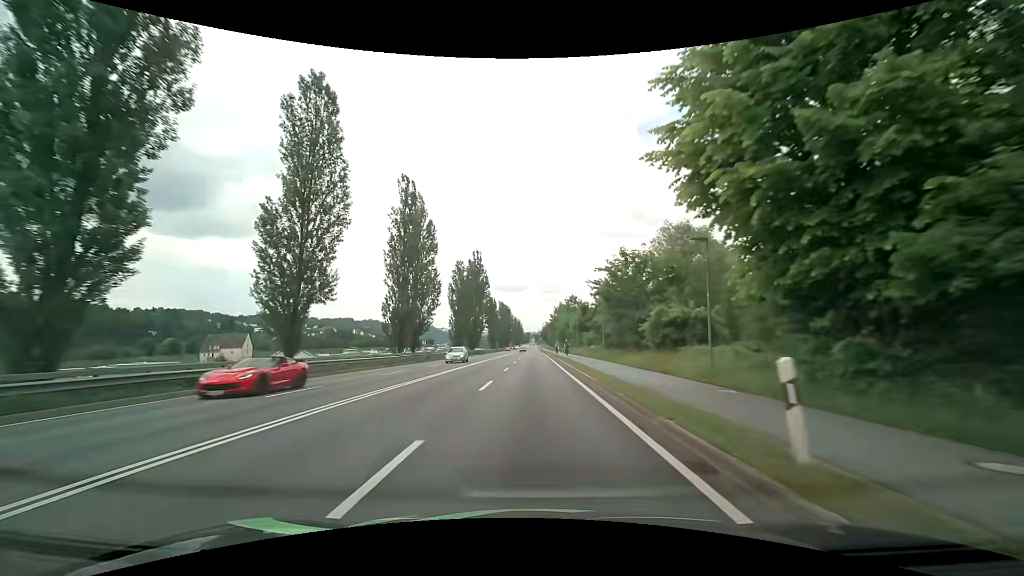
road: primary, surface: asphalt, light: Day
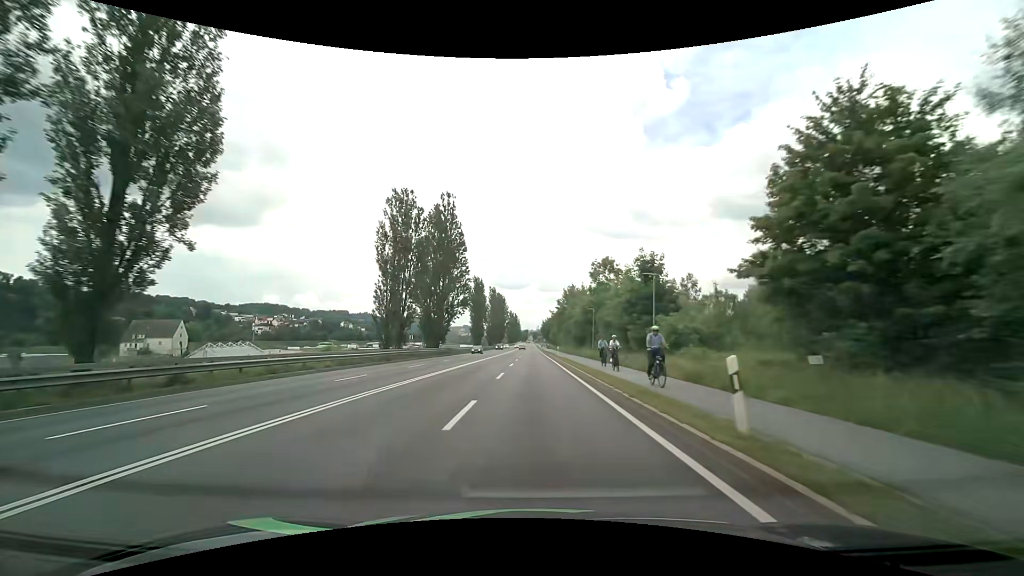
(+0.2, +43.0) m; 0°
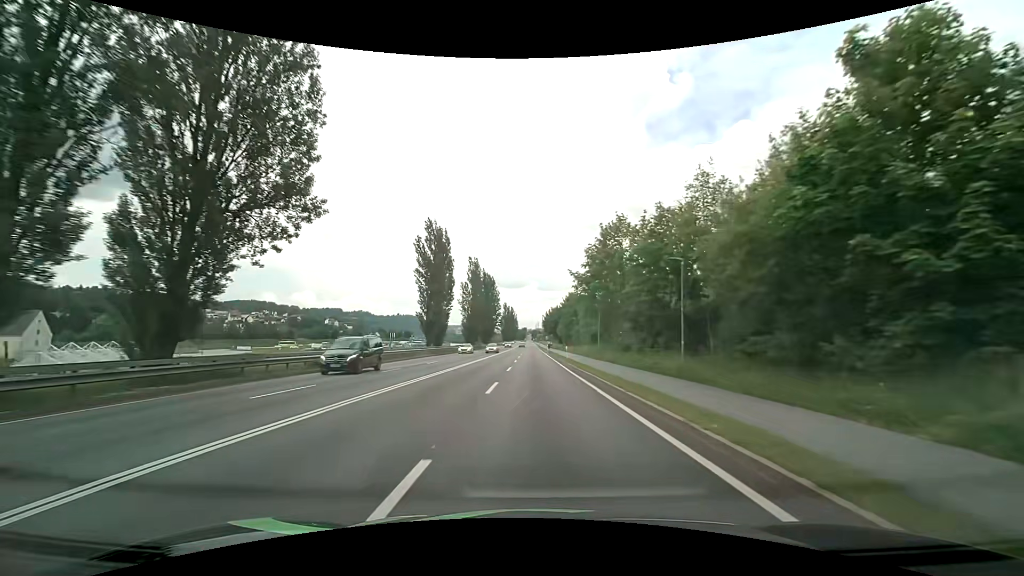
(+0.3, +54.4) m; +1°
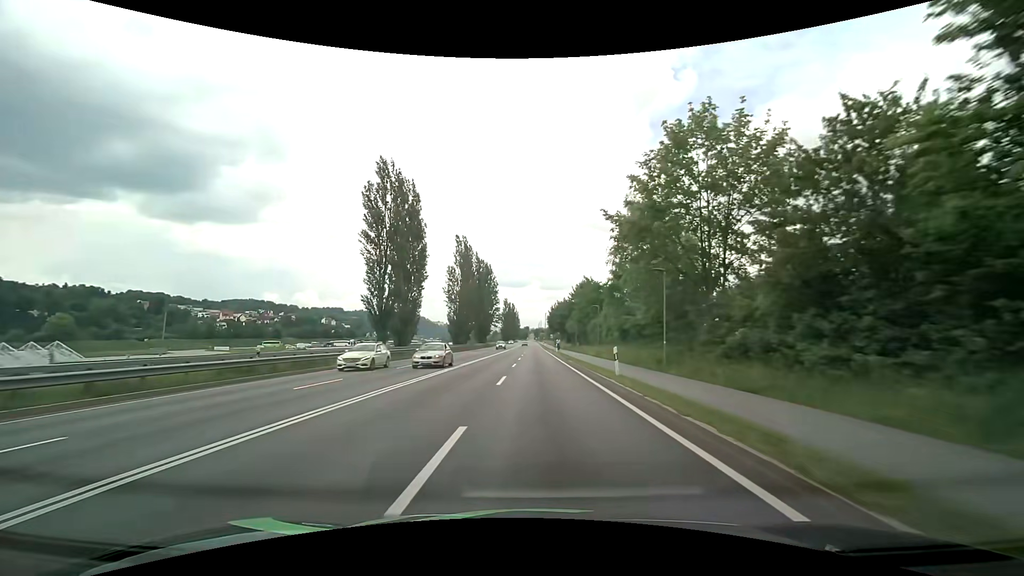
(0.0, +21.9) m; -1°
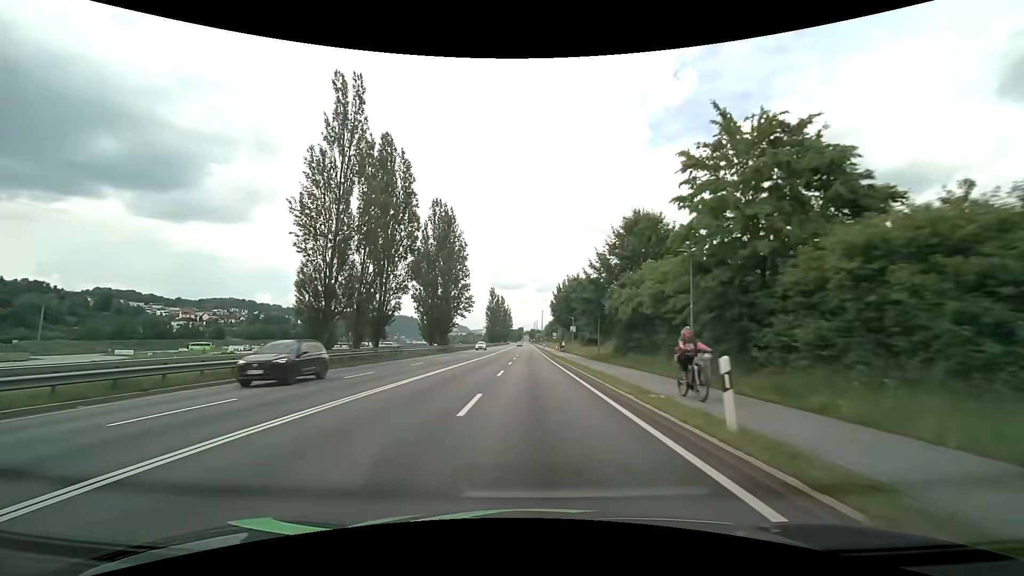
(+0.7, +54.9) m; +1°
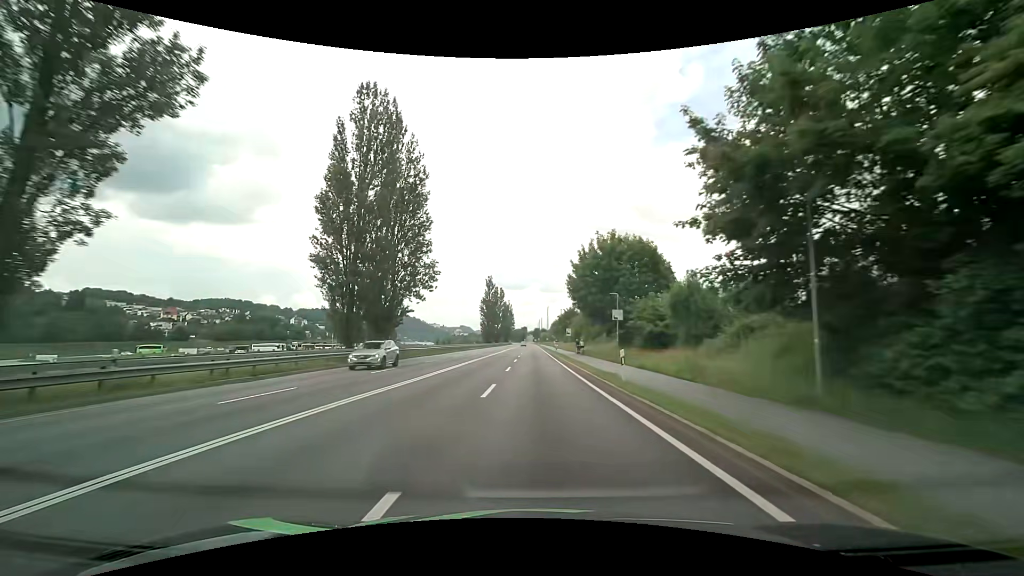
(-0.3, +33.0) m; -1°
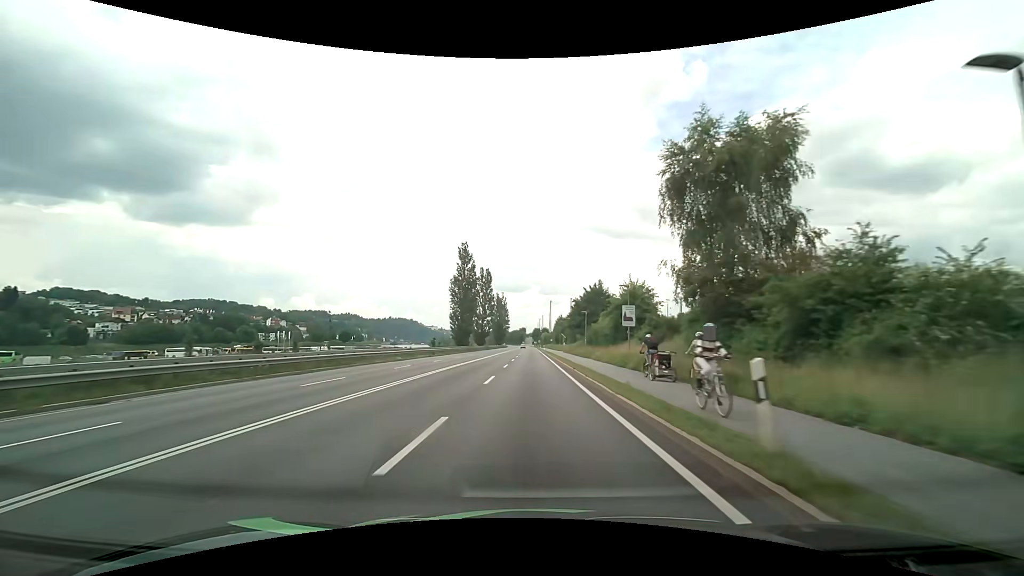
(+0.9, +54.8) m; +1°
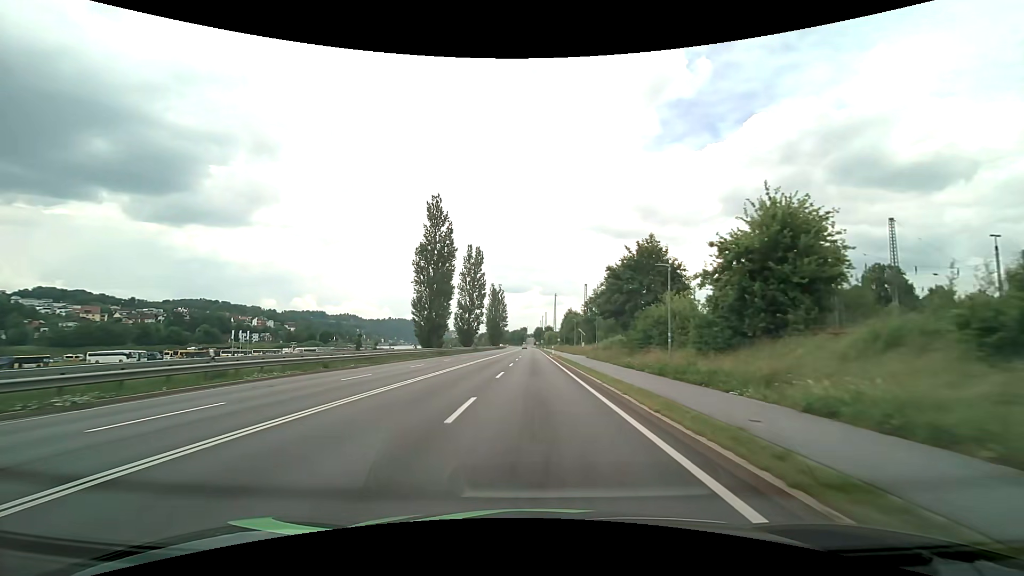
(-0.1, +32.7) m; 0°
(0, +10) (0, +20) (0, +30) (0, +40) (0, +50) (0, +60) (+1, +70) (+1, +80) (+1, +90) (+1, +100) m
